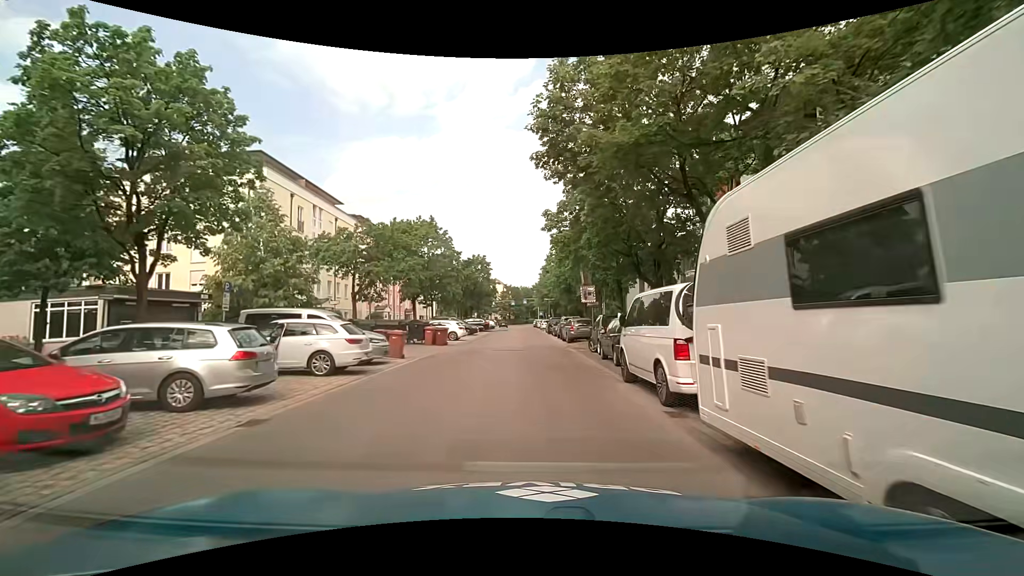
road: residential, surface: asphalt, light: Day
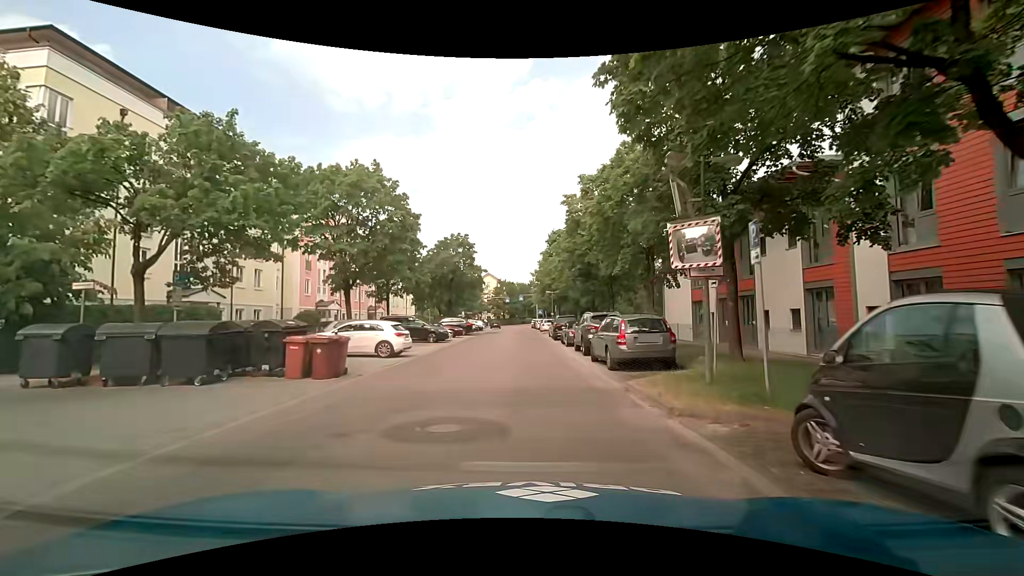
(0.0, +16.5) m; 0°
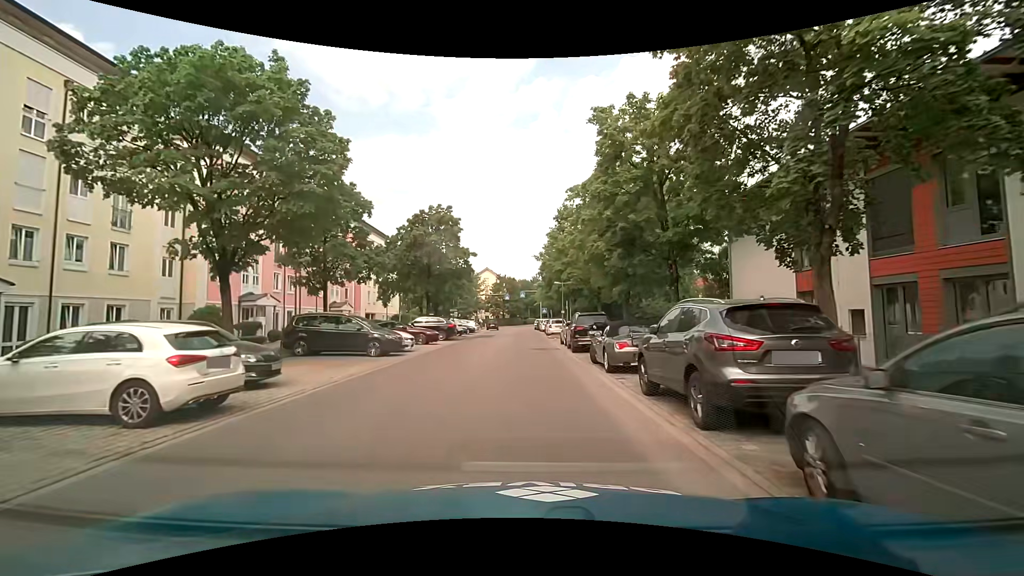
(+0.2, +12.5) m; +2°
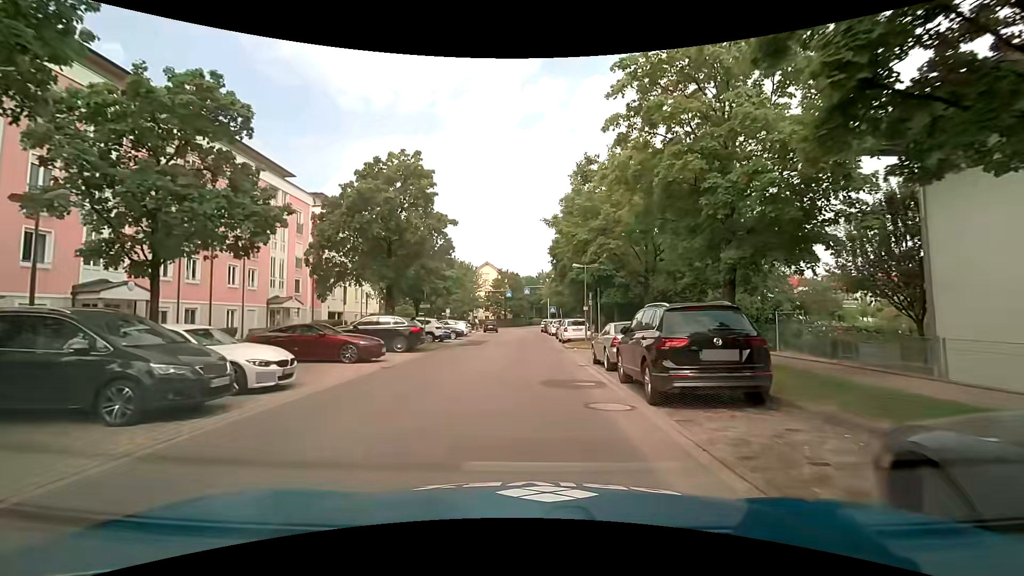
(-0.4, +12.6) m; -2°
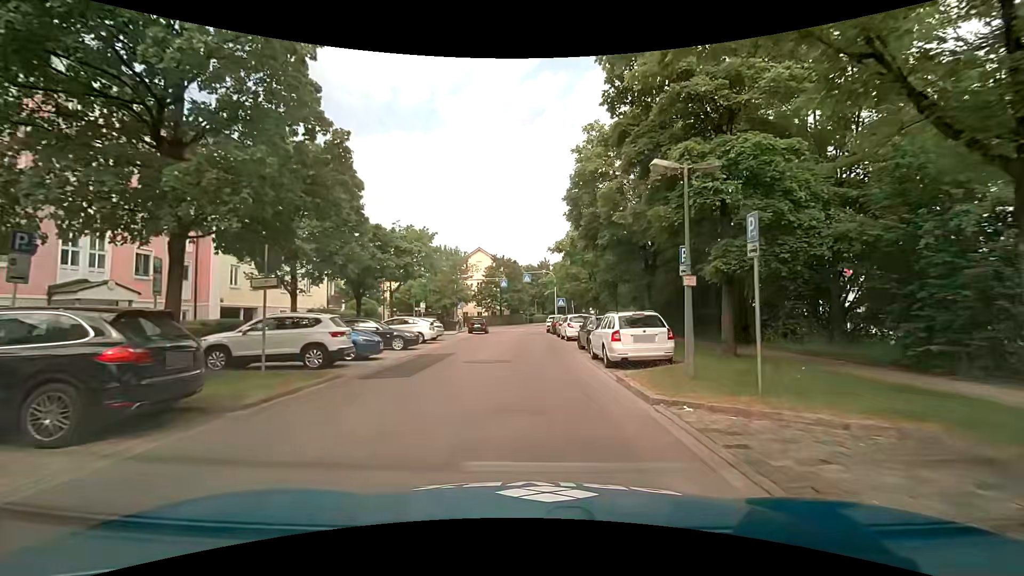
(0.0, +16.6) m; +1°
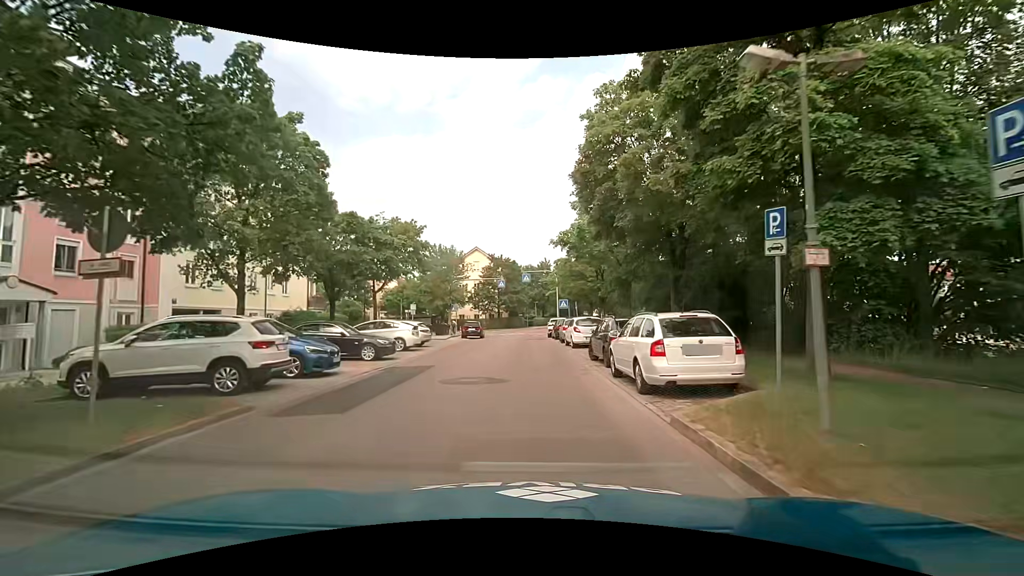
(0.0, +4.1) m; 0°
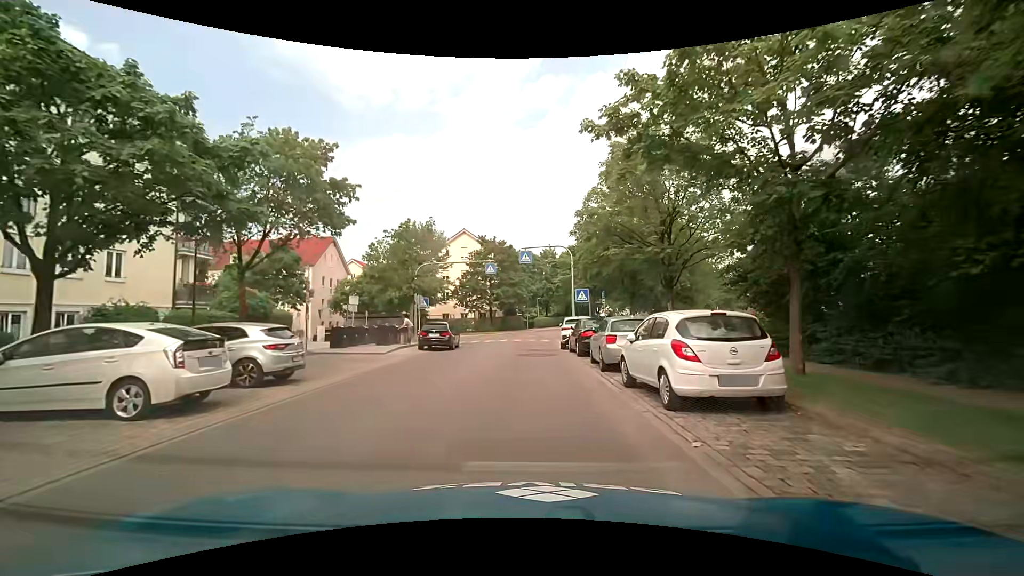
(-0.3, +16.3) m; 0°
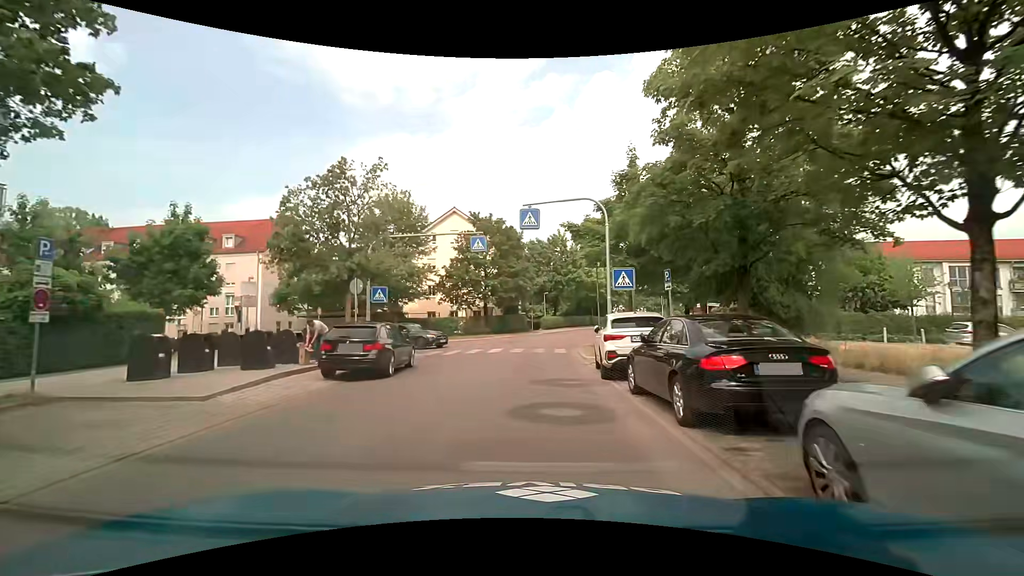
(-0.4, +12.3) m; -2°
(0, +10) (0, +20) (-1, +30) (-9, +35) (-19, +36) (-29, +35) (-39, +35) (-49, +35) (-59, +35) (-69, +36) m
